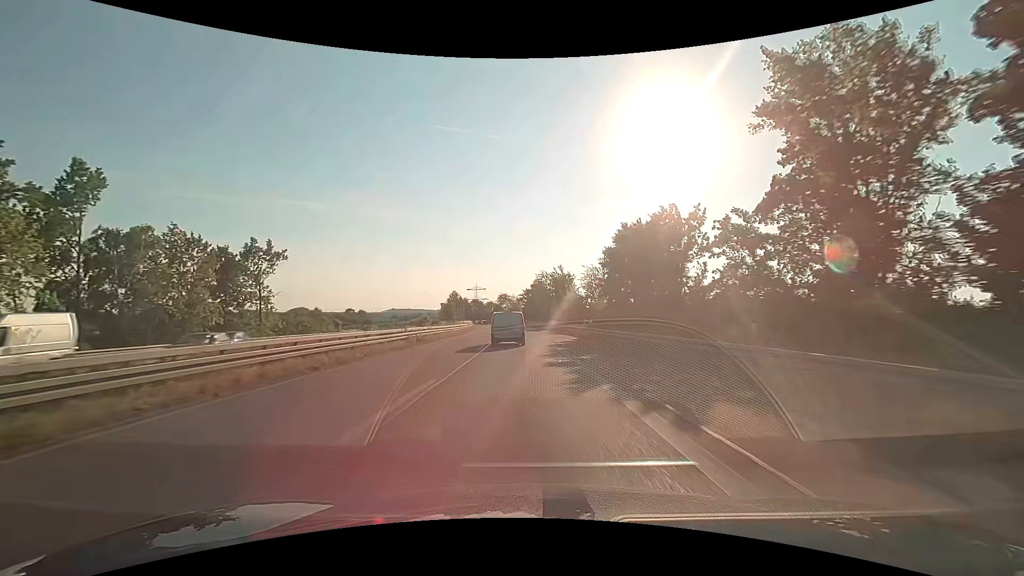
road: trunk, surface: asphalt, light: Day
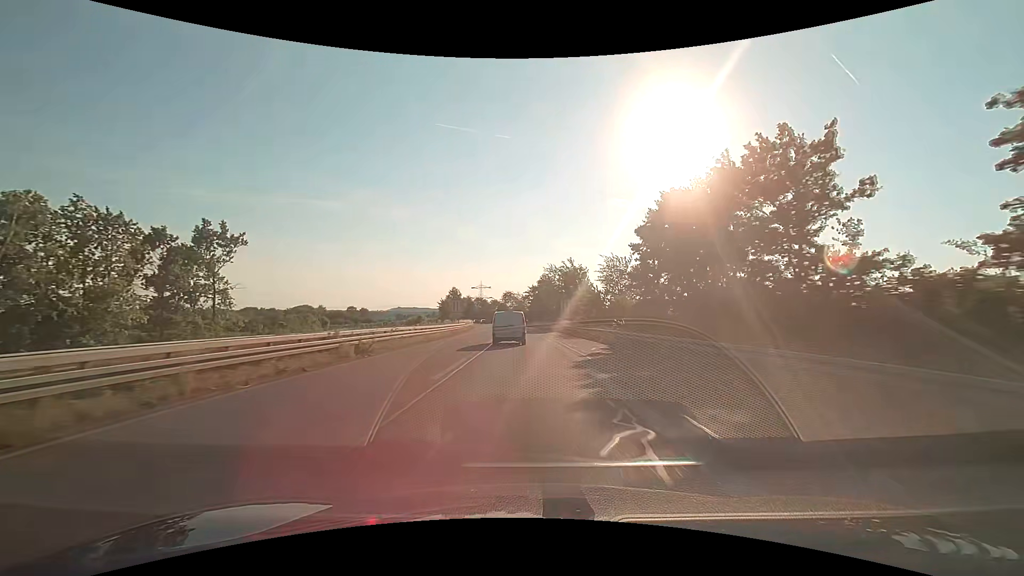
(-0.1, +12.0) m; -1°
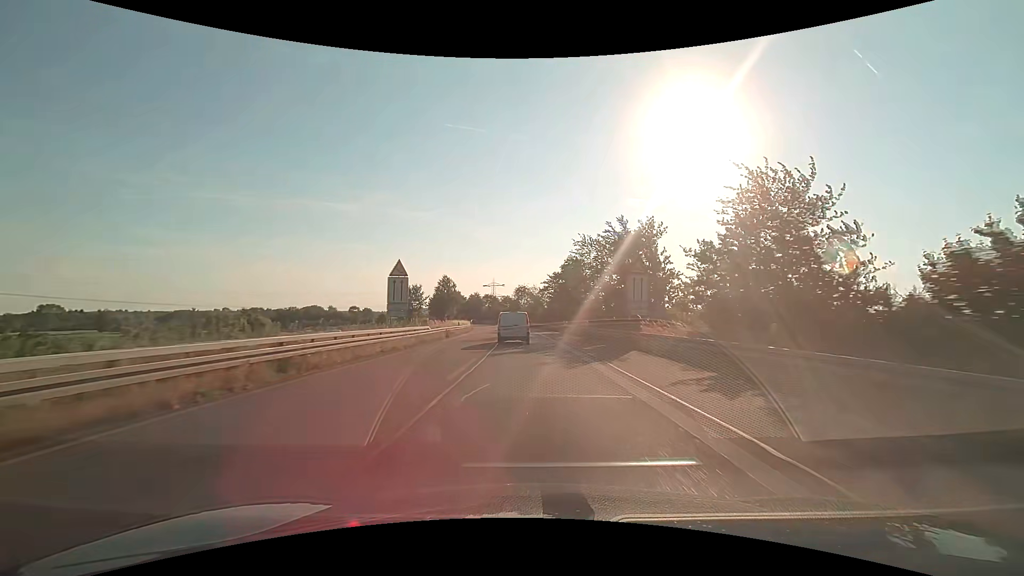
(-0.5, +36.3) m; -2°
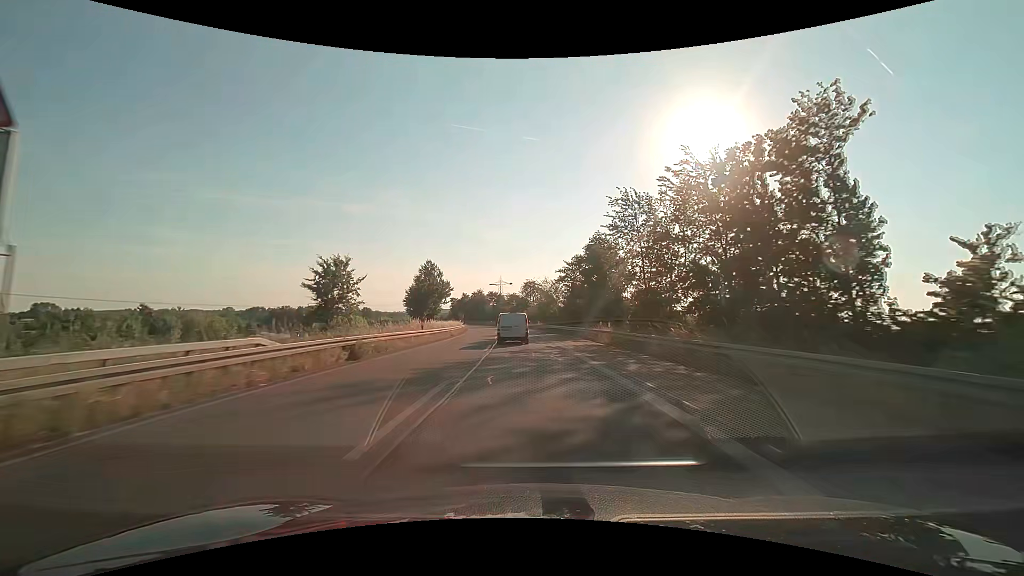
(-0.1, +24.5) m; -1°
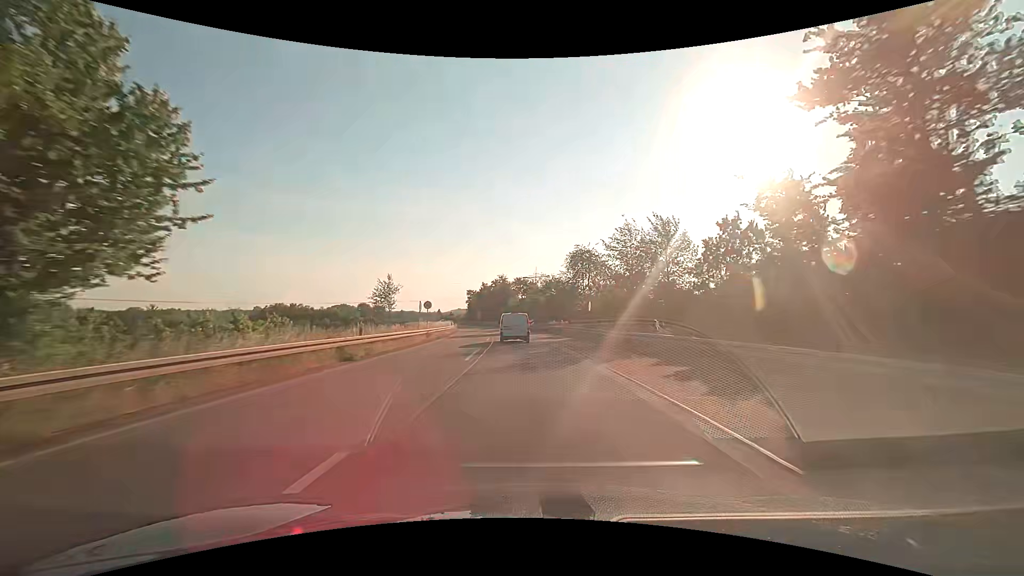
(-1.7, +61.9) m; -4°
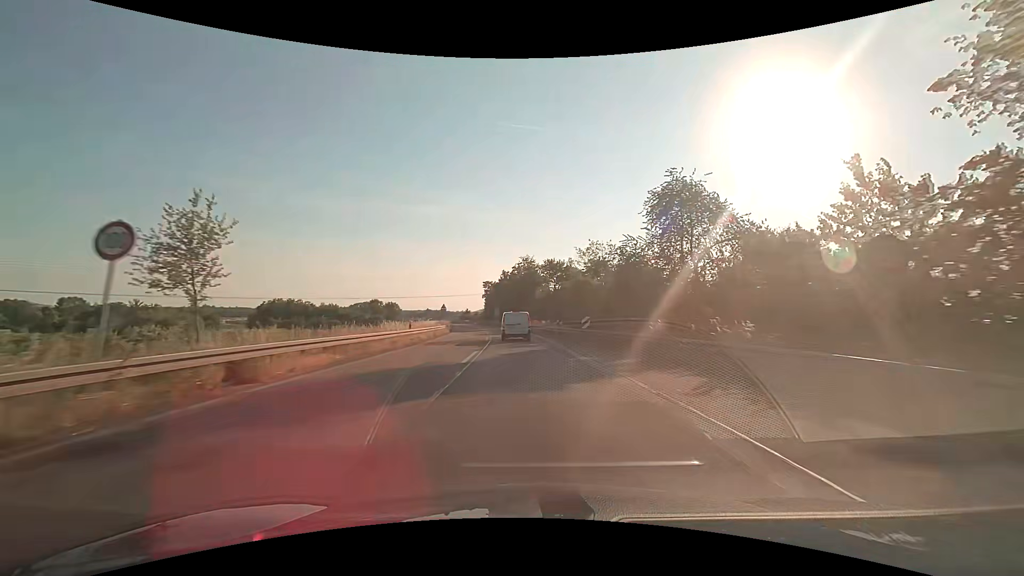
(-1.1, +37.5) m; -3°
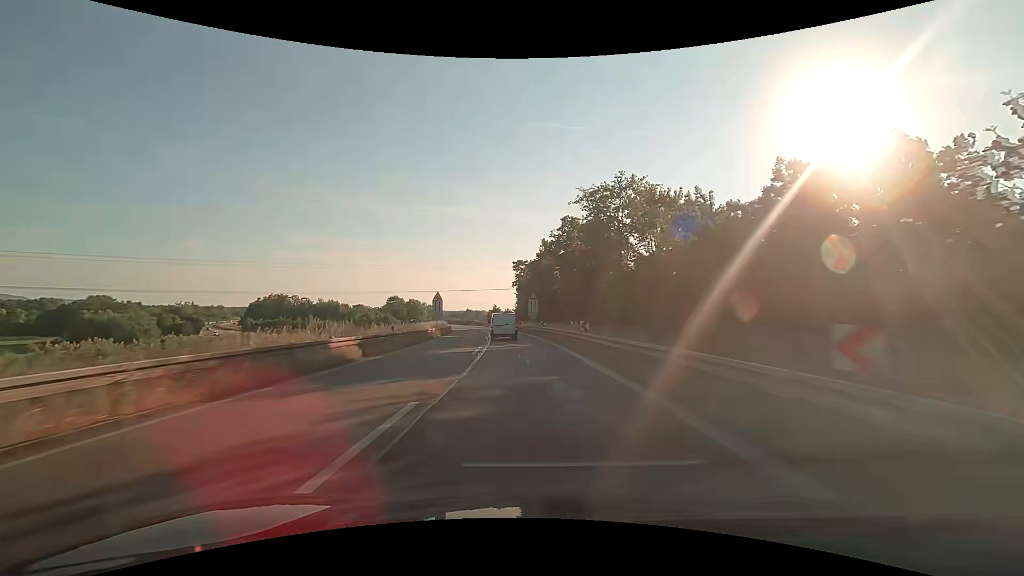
(-2.2, +49.5) m; -5°
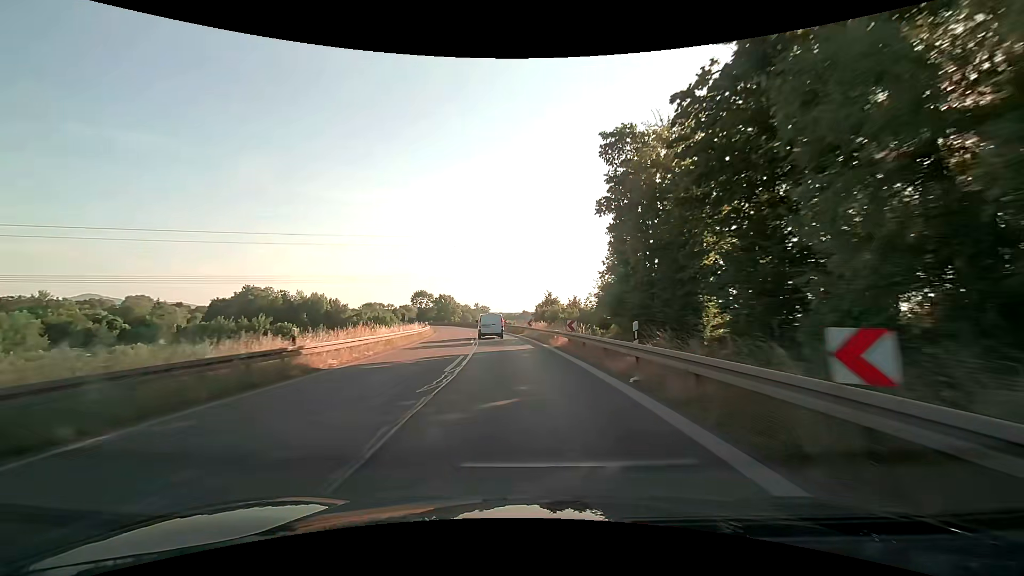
(-3.2, +61.0) m; -7°
(0, +10) (-1, +20) (-1, +30) (-2, +40) (-4, +50) (-5, +60) (-7, +70) (-9, +79) (-11, +89) (-13, +99) m
